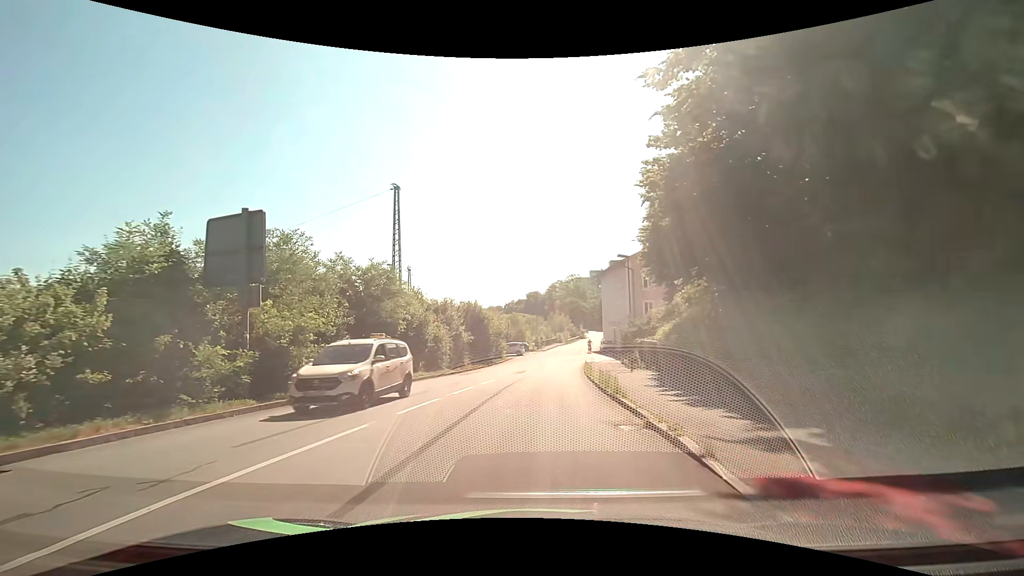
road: residential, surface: asphalt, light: Day
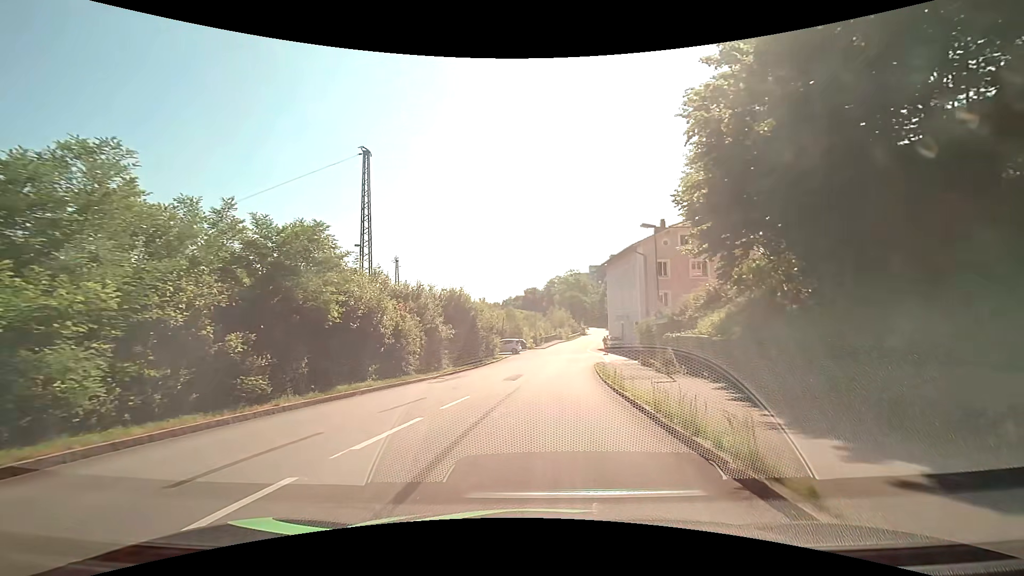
(0.0, +8.2) m; 0°
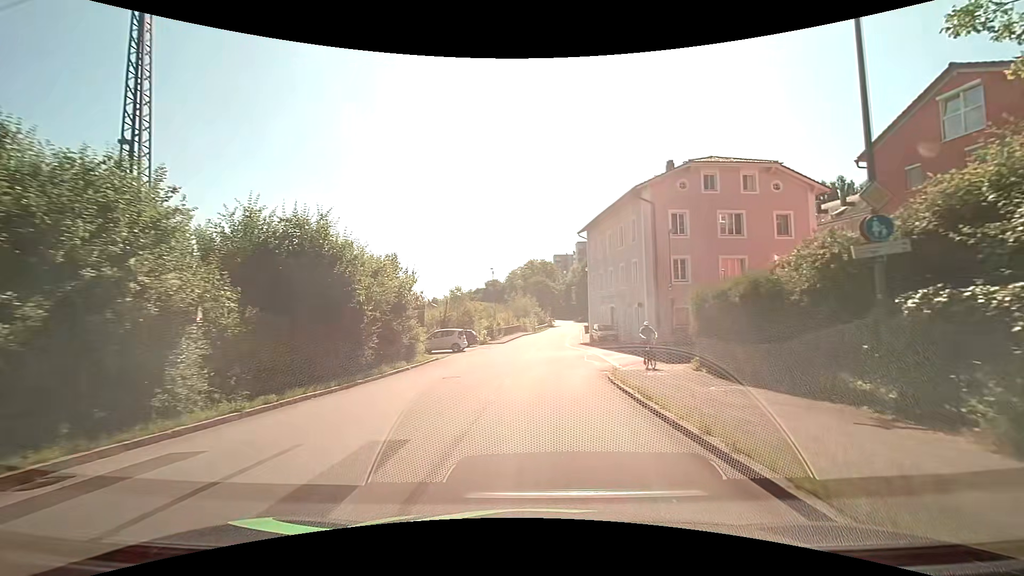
(+0.6, +19.2) m; +4°
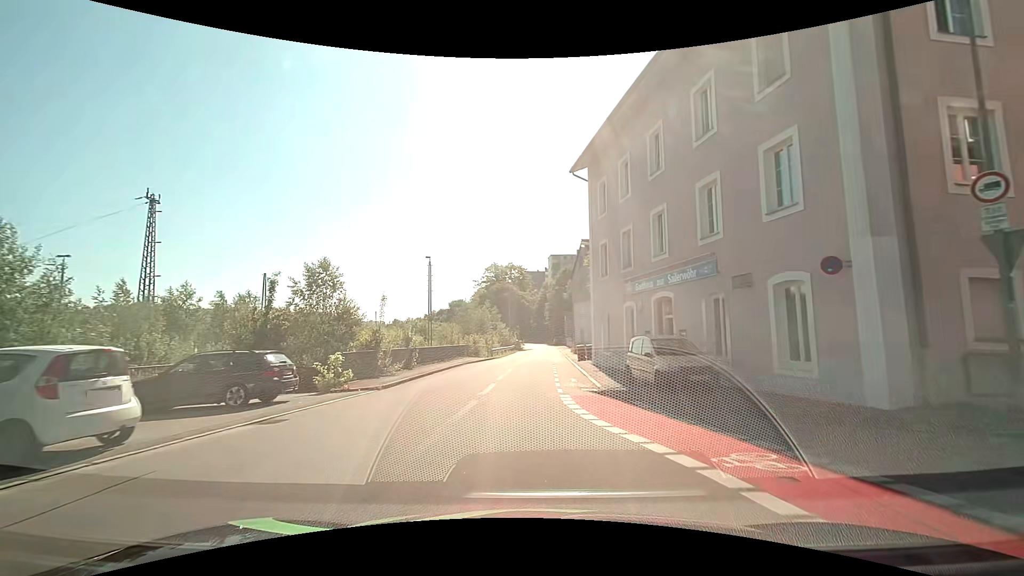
(+1.2, +27.4) m; +4°
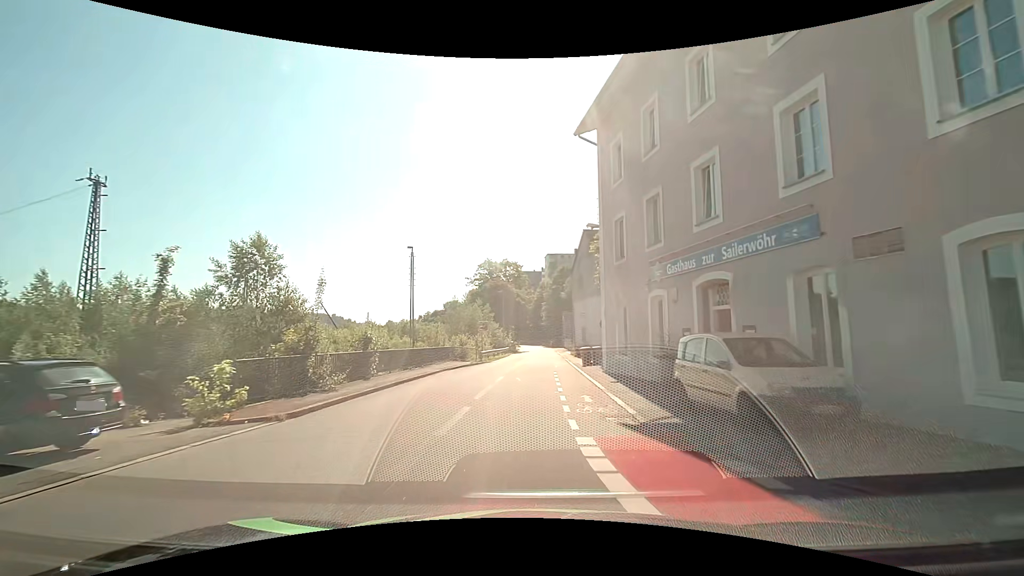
(0.0, +5.8) m; 0°
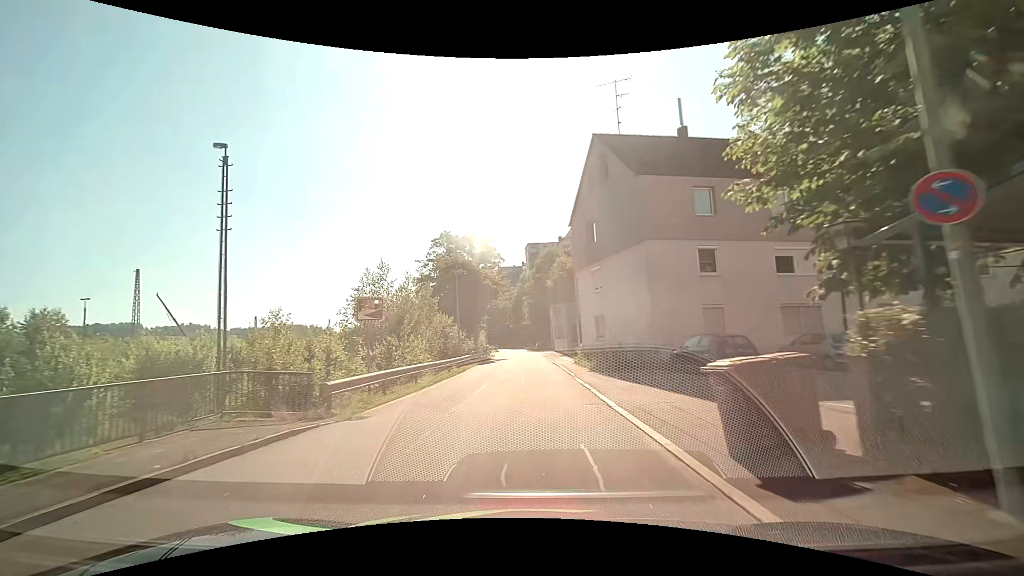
(+0.7, +23.9) m; +3°
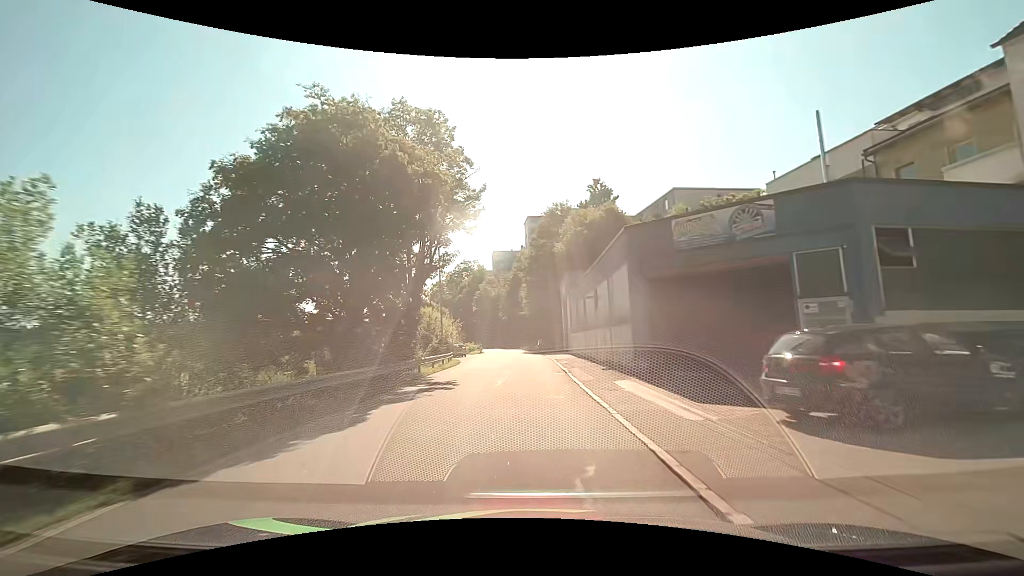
(-0.4, +32.4) m; -1°
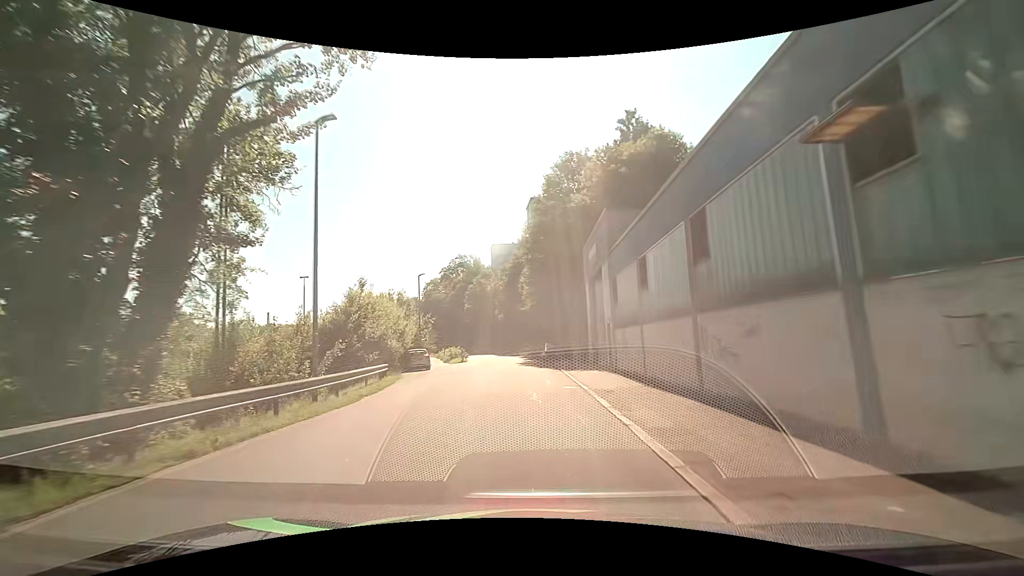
(-0.1, +20.4) m; 0°
(0, +10) (0, +20) (-1, +30) (-1, +40) (-2, +50) (-3, +60) (-5, +70) (-7, +79) (-10, +89) (-12, +99) m
